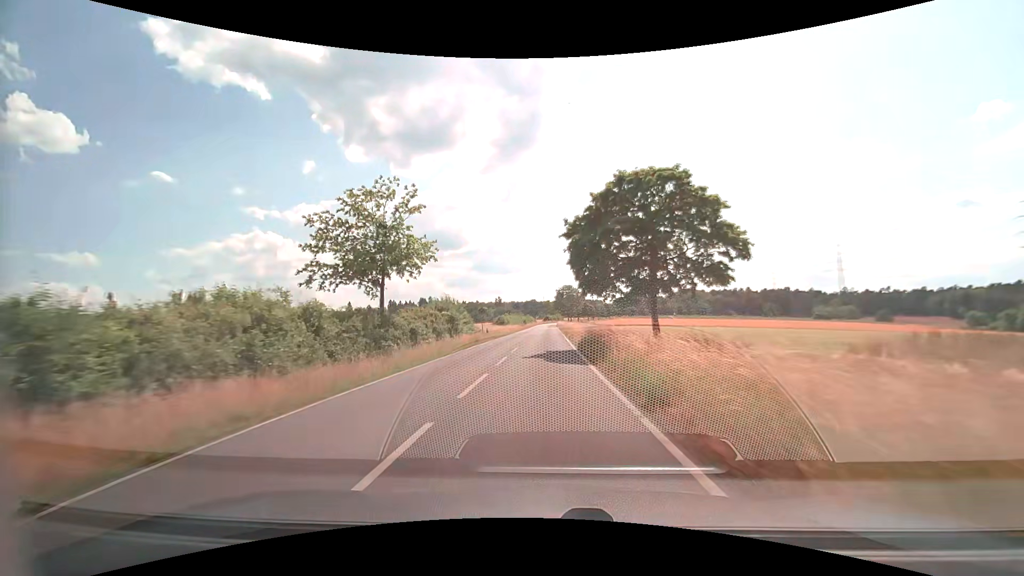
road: secondary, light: Day
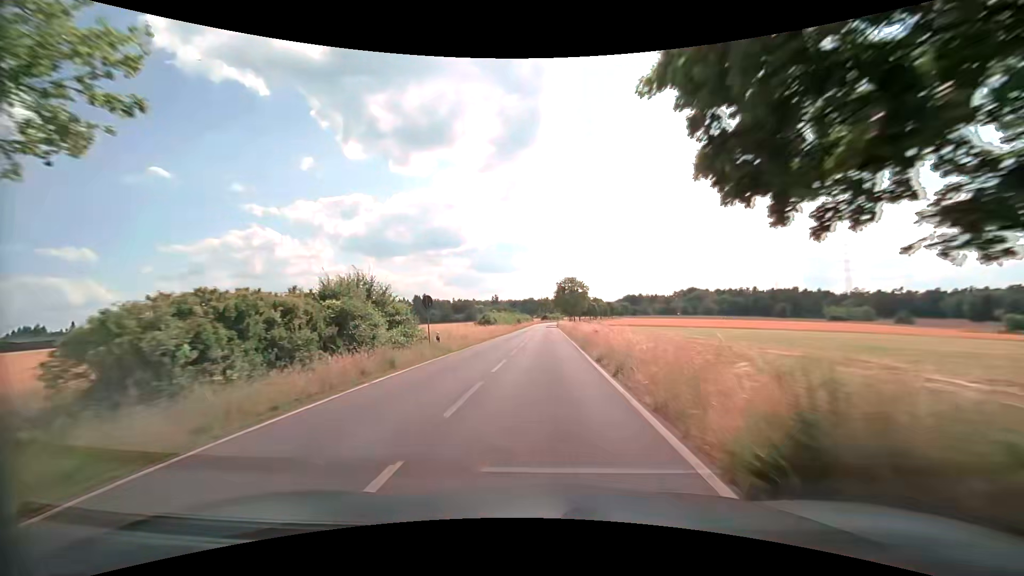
(0.0, +20.0) m; 0°
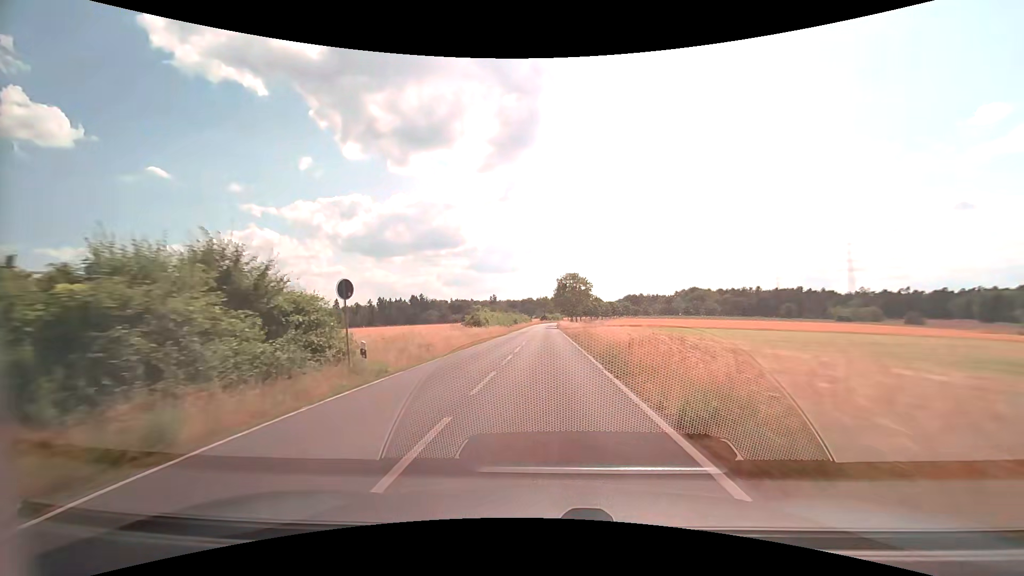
(0.0, +9.9) m; 0°
(0, +10) (0, +20) (0, +30) (0, +40) (0, +50) (0, +60) (0, +70) (0, +80) (0, +90) (+1, +100) m
